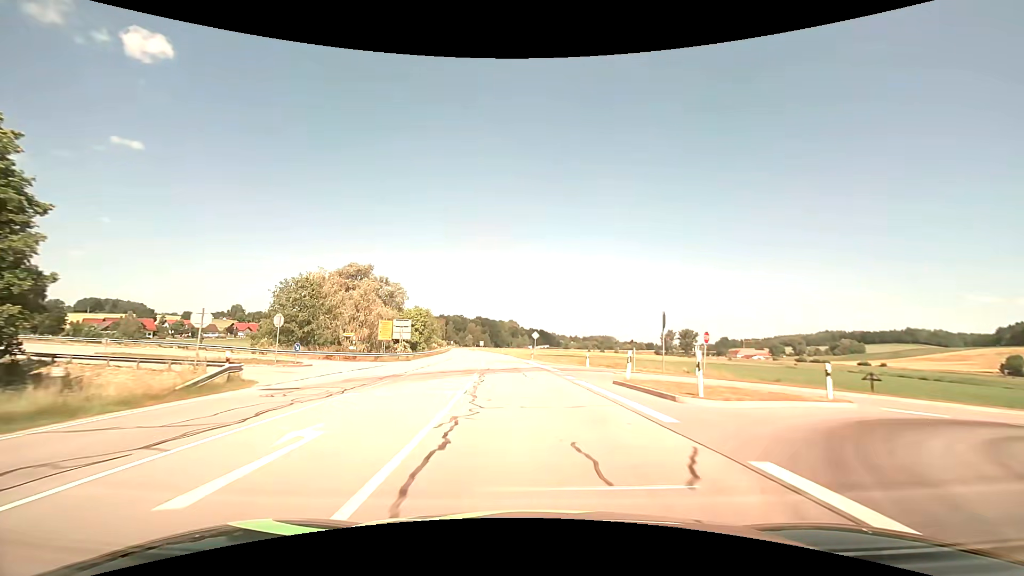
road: secondary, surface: asphalt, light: Day
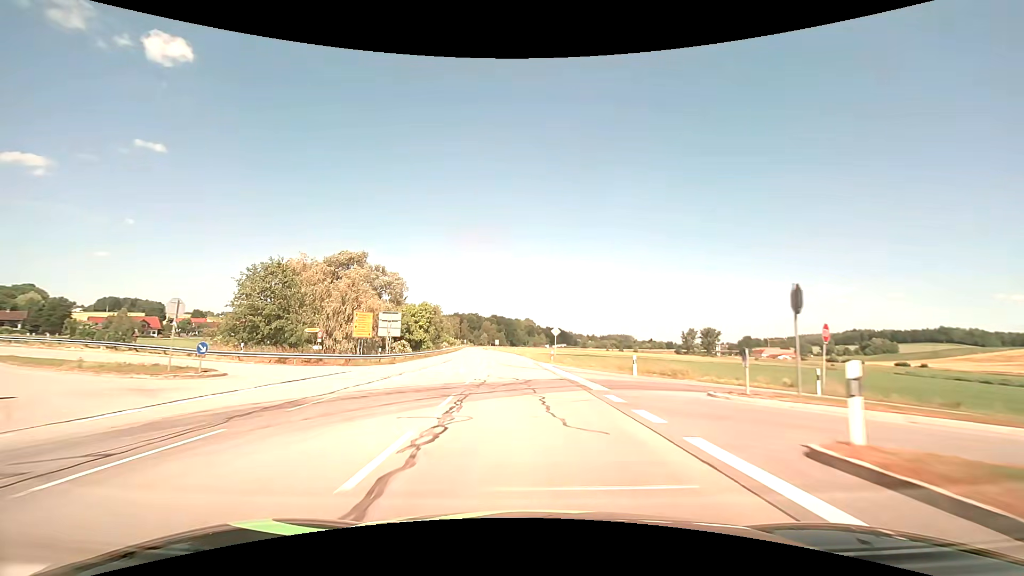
(-0.2, +11.8) m; -1°
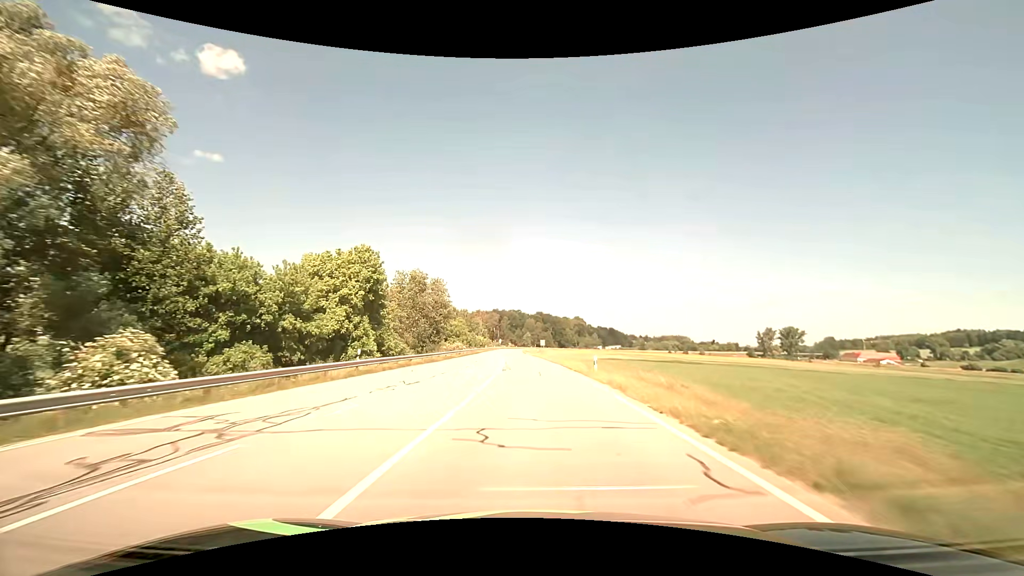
(-3.8, +59.7) m; -6°
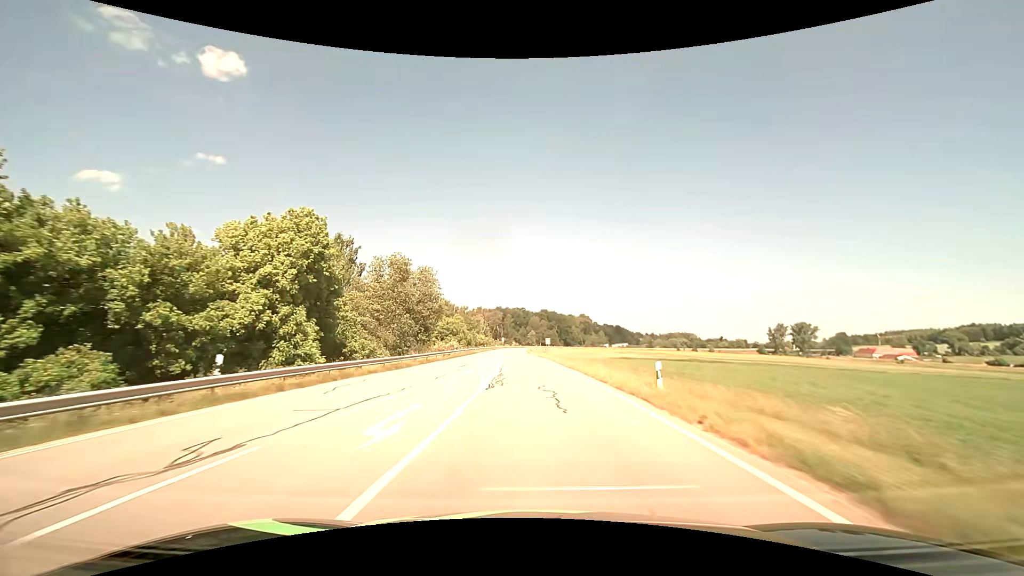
(-0.1, +12.1) m; -1°
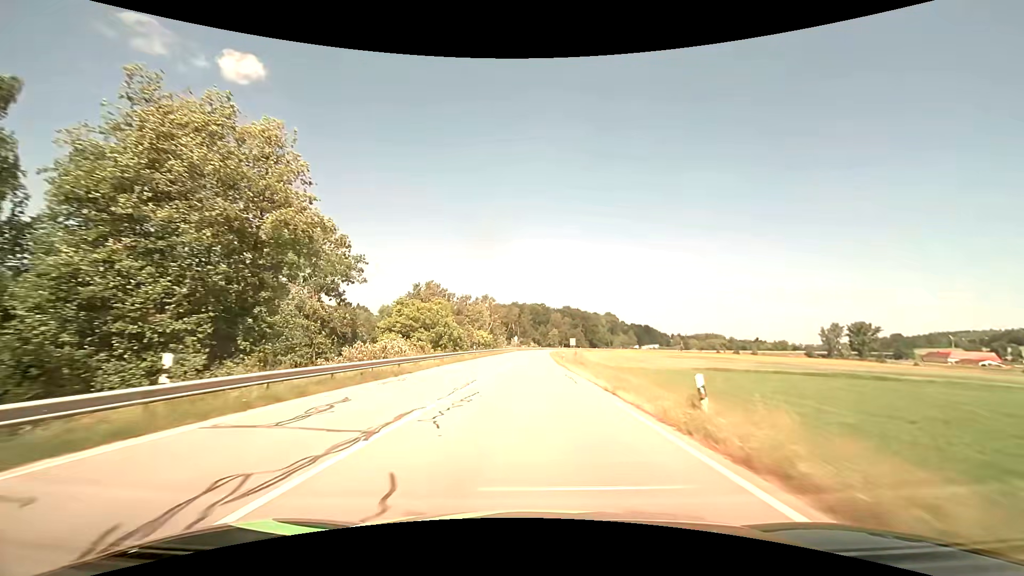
(-1.3, +48.7) m; -2°
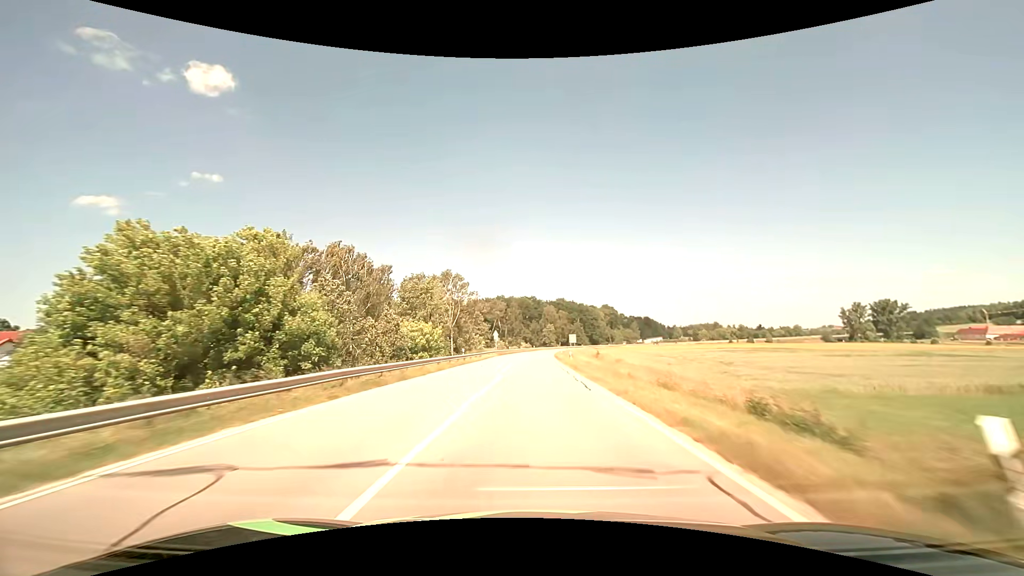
(+0.1, +49.4) m; +1°
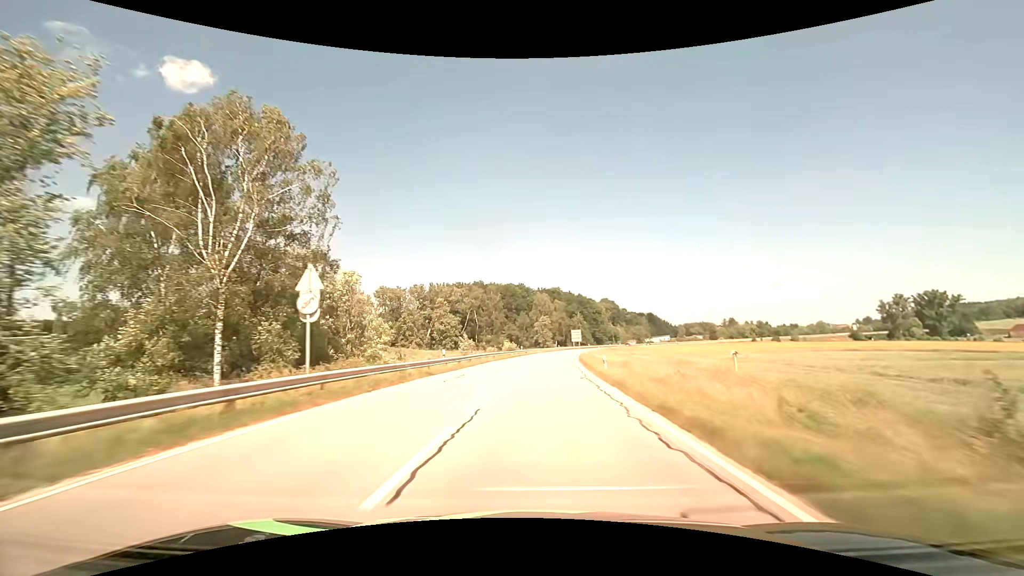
(+0.5, +62.6) m; +1°
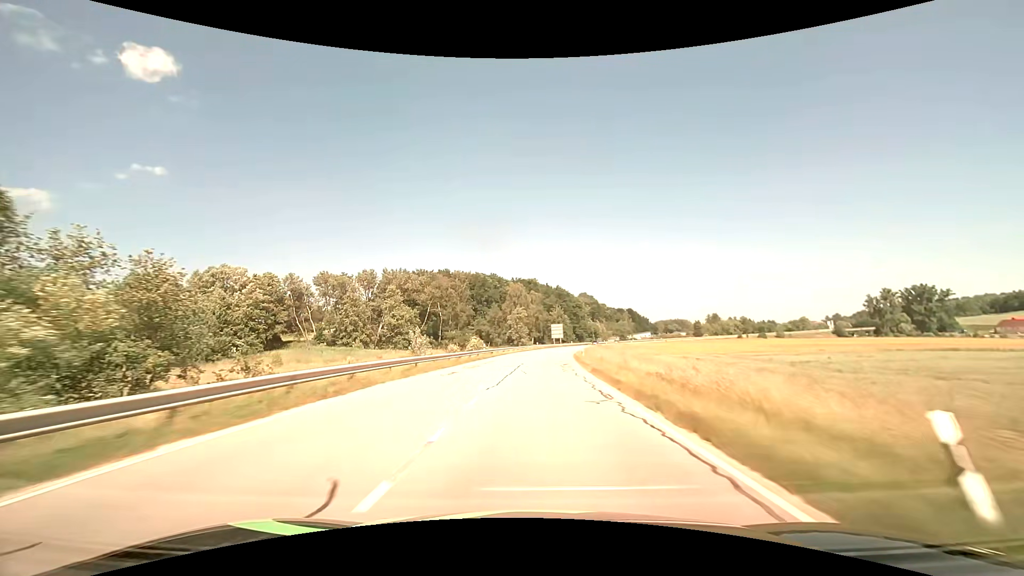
(+0.7, +25.3) m; +3°
(0, +10) (0, +20) (+1, +30) (+1, +40) (+2, +50) (+3, +60) (+4, +70) (+6, +80) (+7, +90) (+9, +99) m
